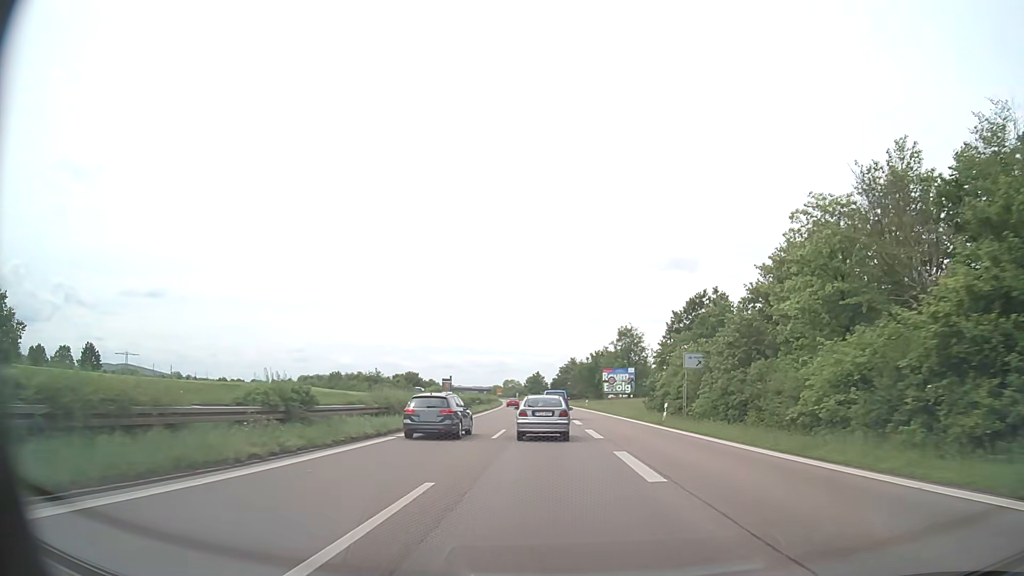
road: trunk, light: Day
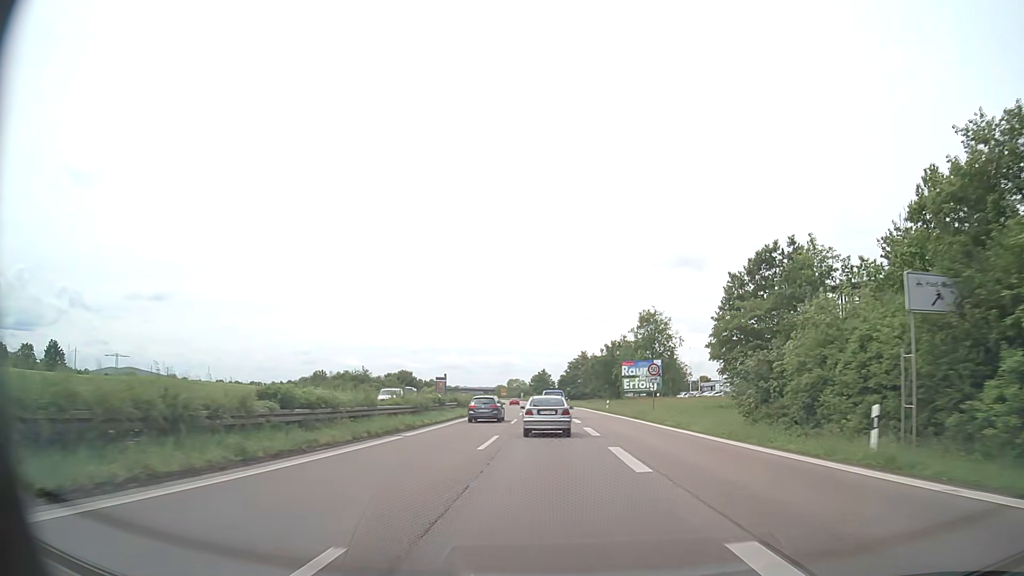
(-0.2, +22.7) m; -1°
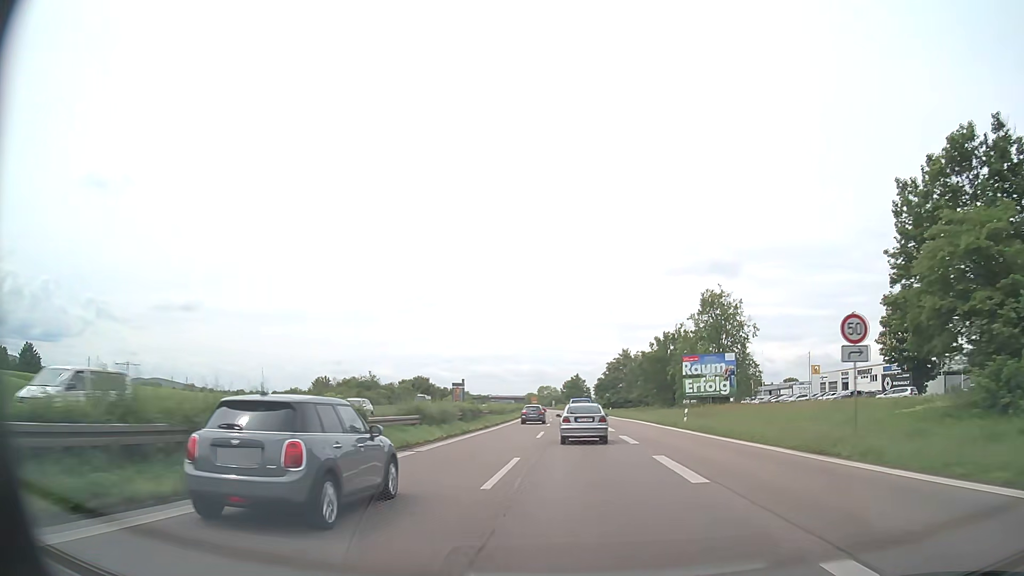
(-0.5, +25.3) m; -3°
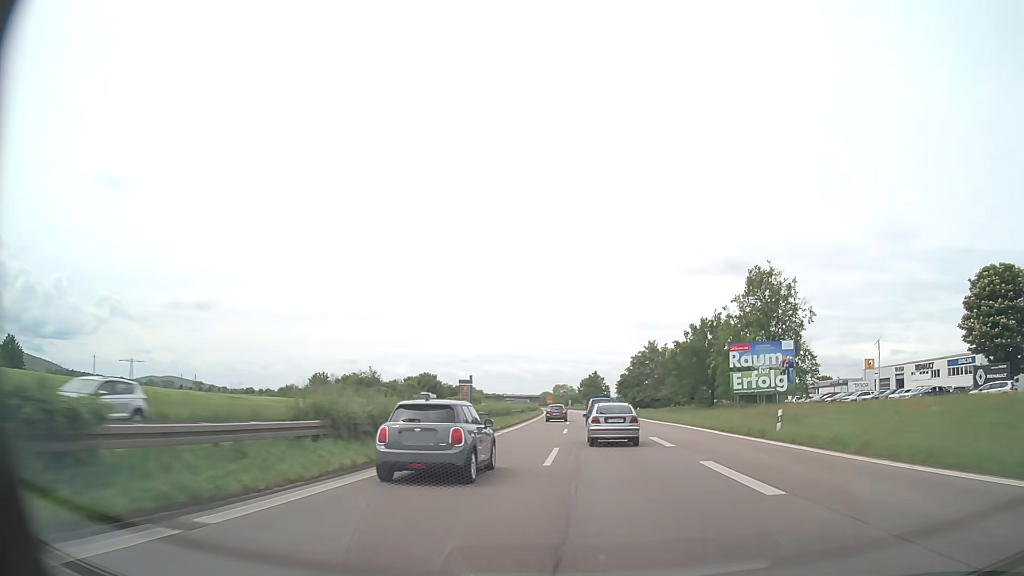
(-0.2, +14.0) m; -1°
(0, +10) (0, +20) (0, +30) (0, +40) (0, +50) (0, +60) (0, +70) (0, +80) (0, +90) (0, +100) m
